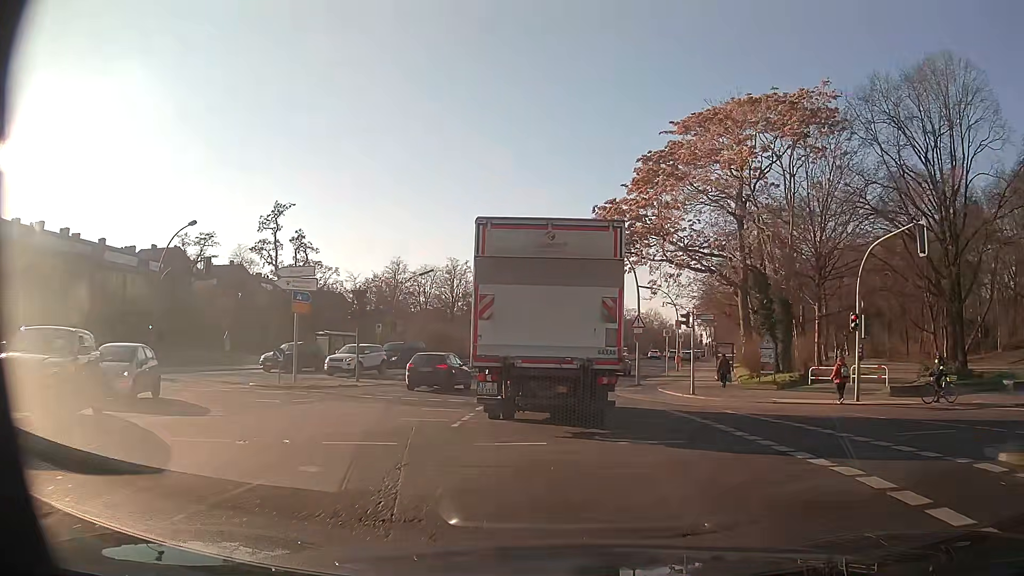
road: secondary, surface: asphalt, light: Day
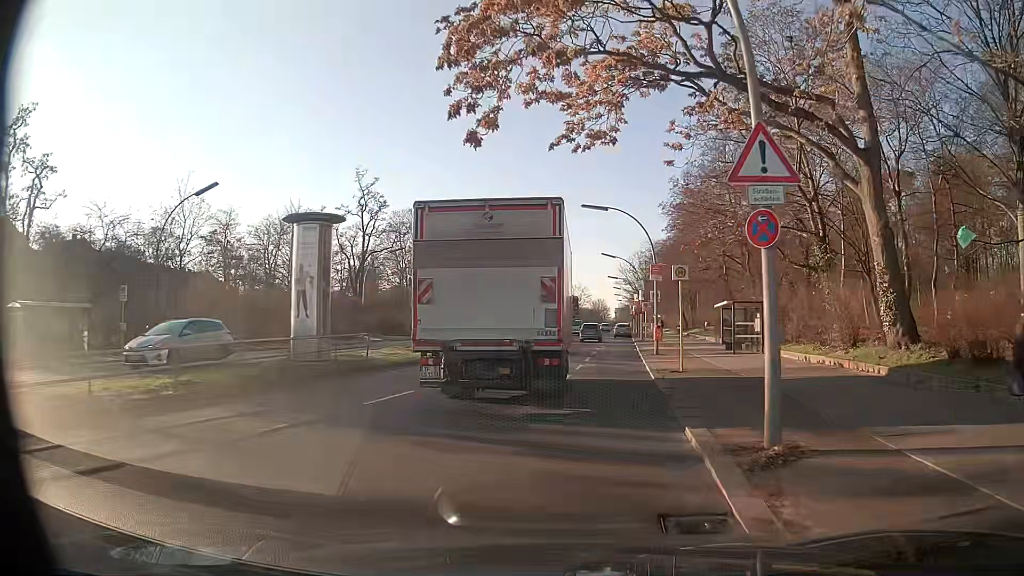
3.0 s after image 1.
(+0.5, +27.4) m; +7°
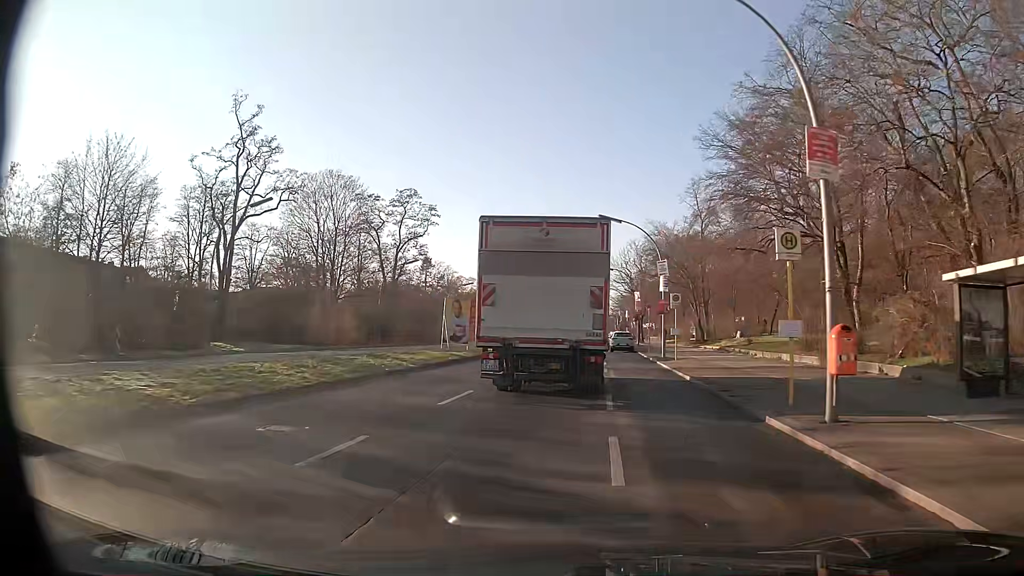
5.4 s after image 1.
(+1.0, +24.1) m; +3°
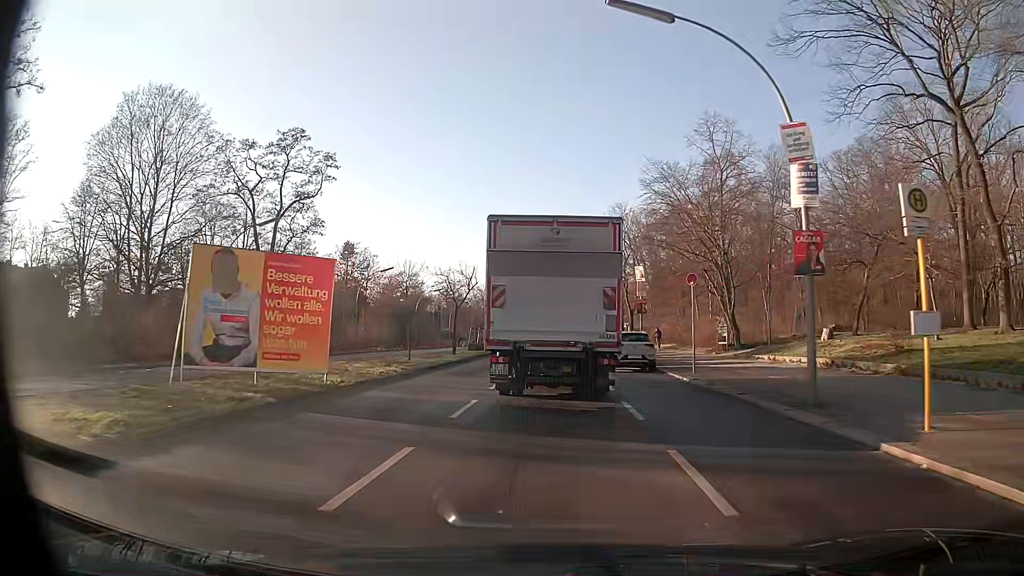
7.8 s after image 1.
(+0.8, +25.5) m; +3°
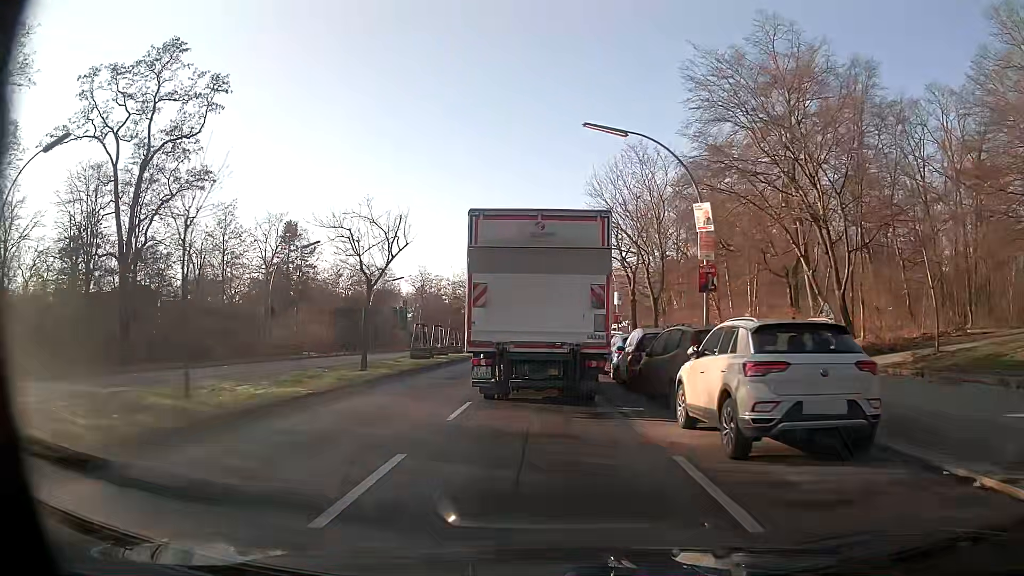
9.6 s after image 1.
(+0.4, +18.5) m; +1°
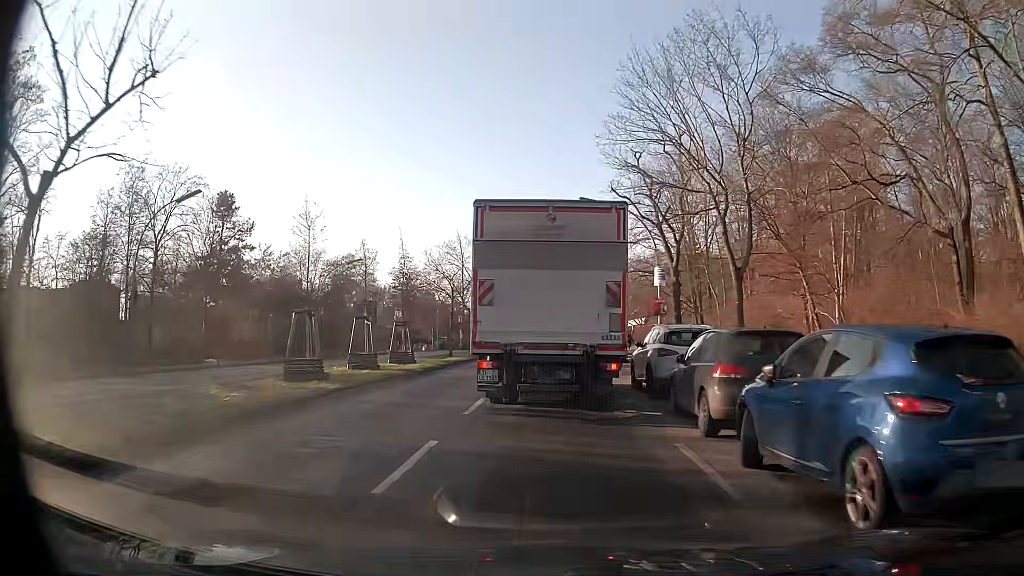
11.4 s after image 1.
(0.0, +17.3) m; 0°
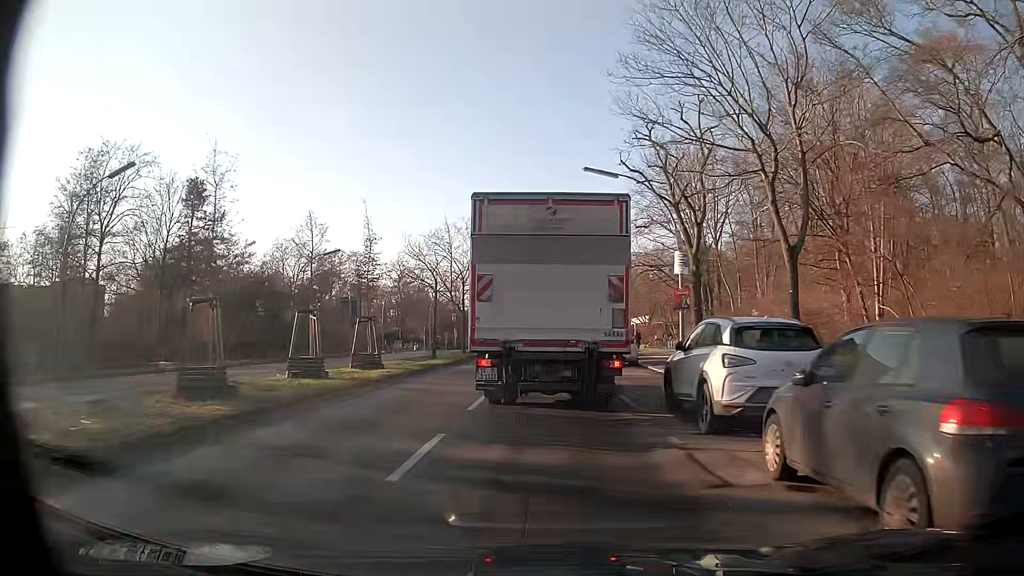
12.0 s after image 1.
(0.0, +5.5) m; 0°
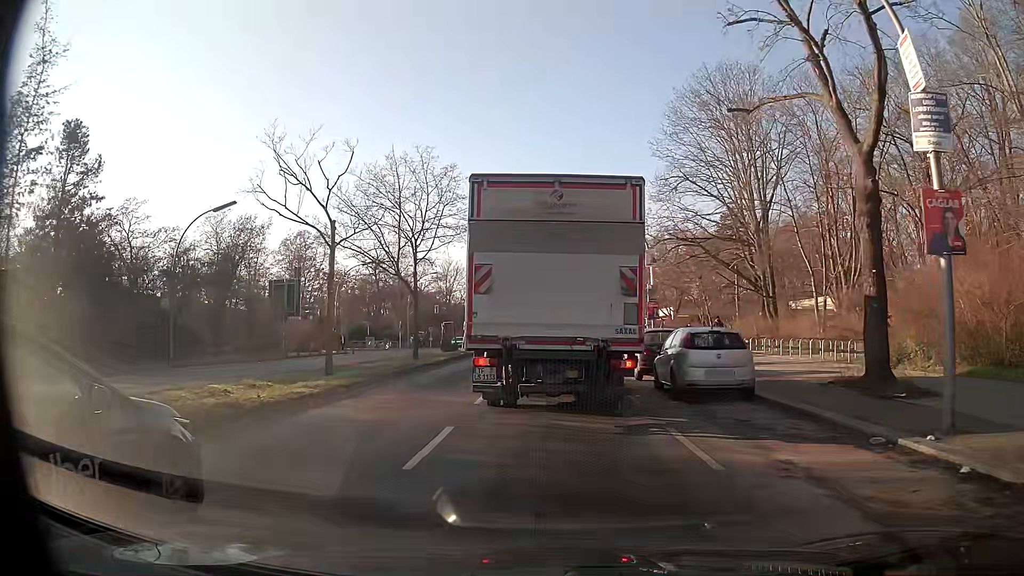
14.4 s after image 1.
(0.0, +17.4) m; 0°
